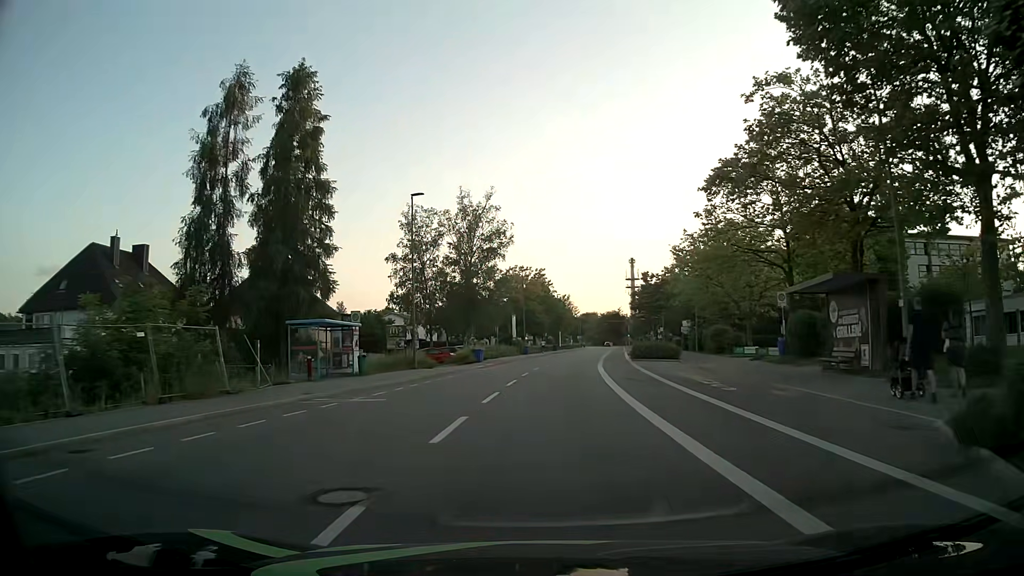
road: tertiary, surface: asphalt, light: Day
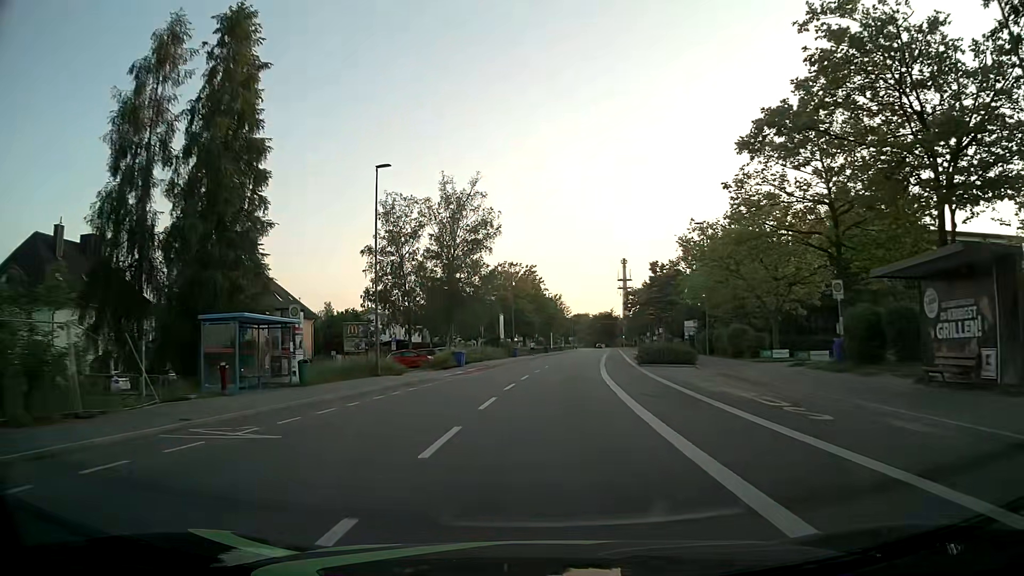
(0.0, +6.9) m; 0°
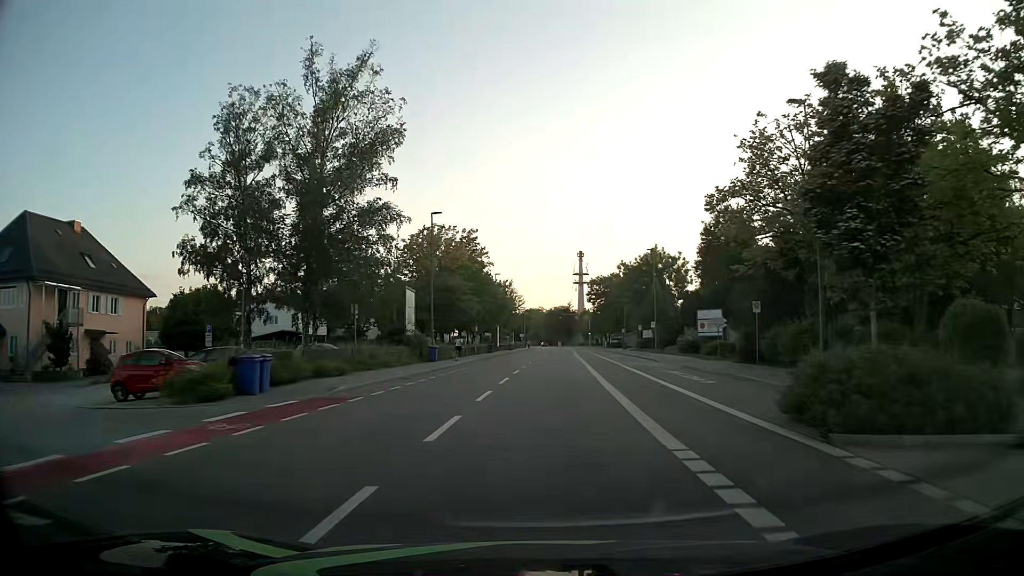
(+1.3, +28.7) m; +4°
